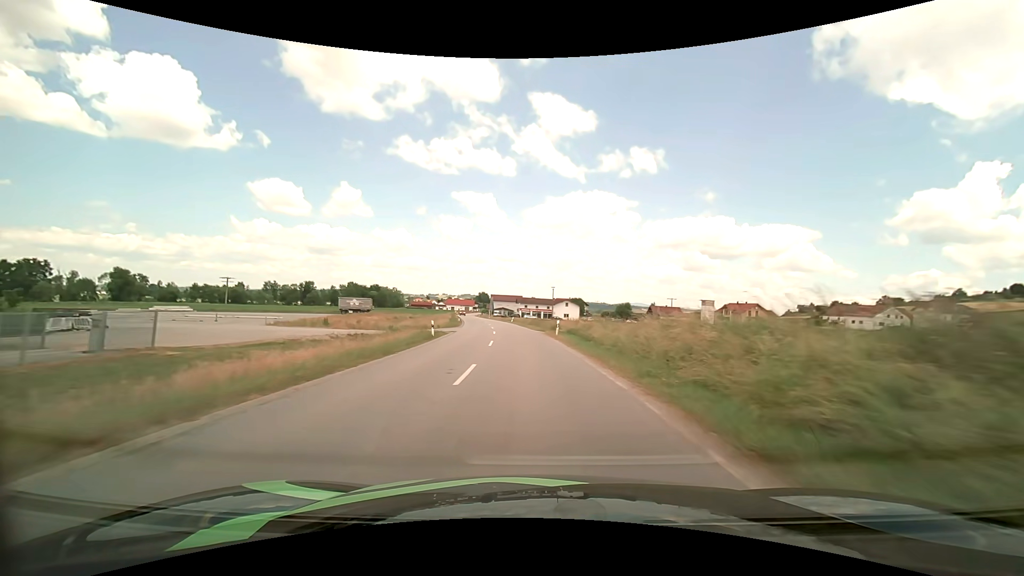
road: secondary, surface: asphalt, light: Day
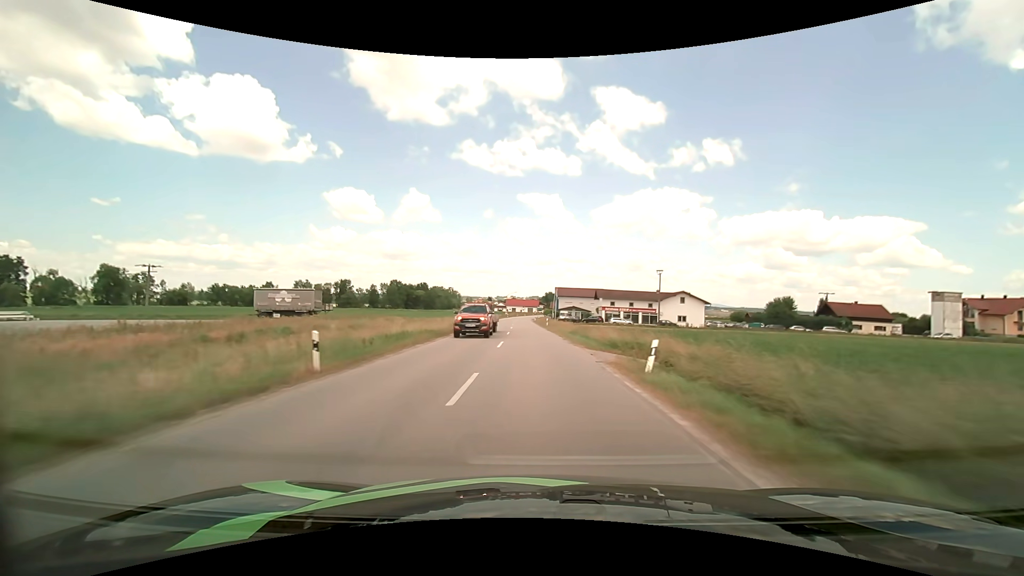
(-4.7, +62.2) m; -8°
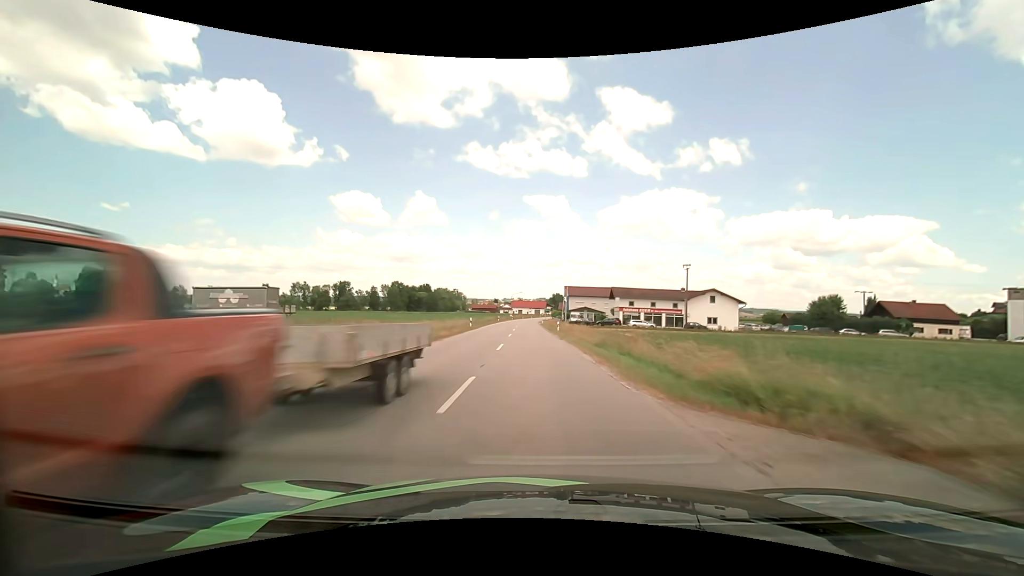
(-0.1, +12.6) m; -1°
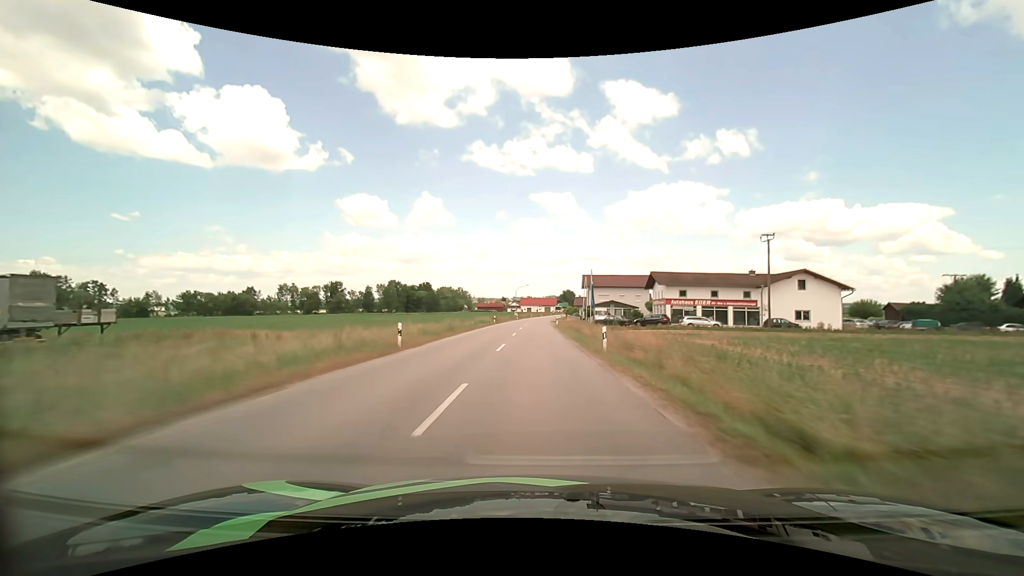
(-0.3, +25.3) m; -1°
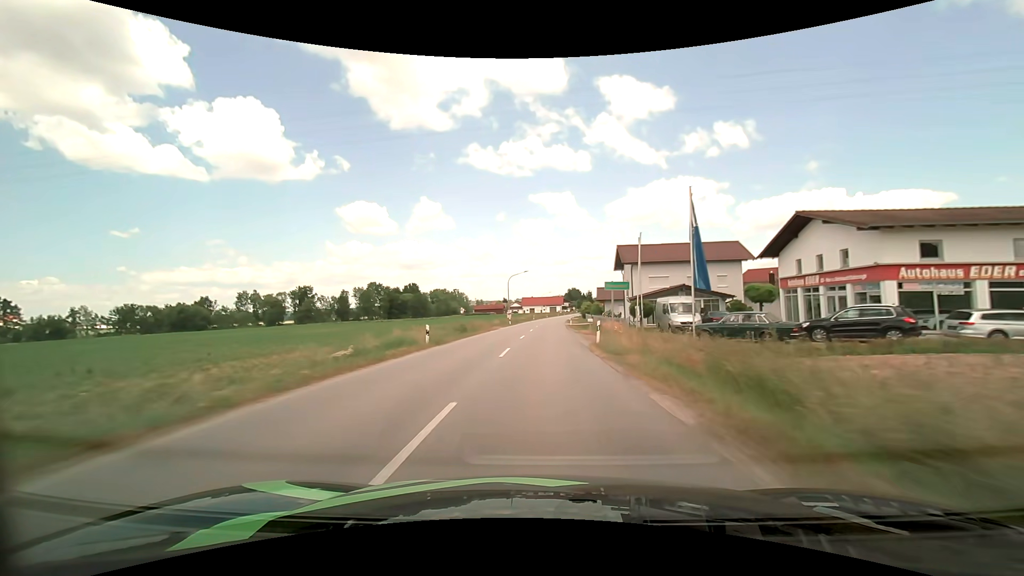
(-0.2, +38.0) m; 0°
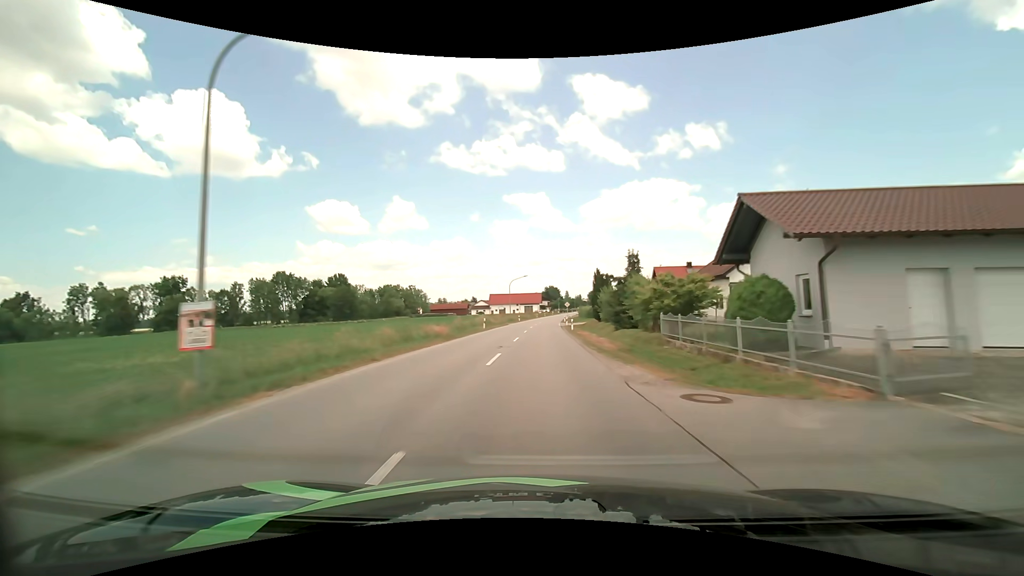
(+1.3, +62.5) m; +3°
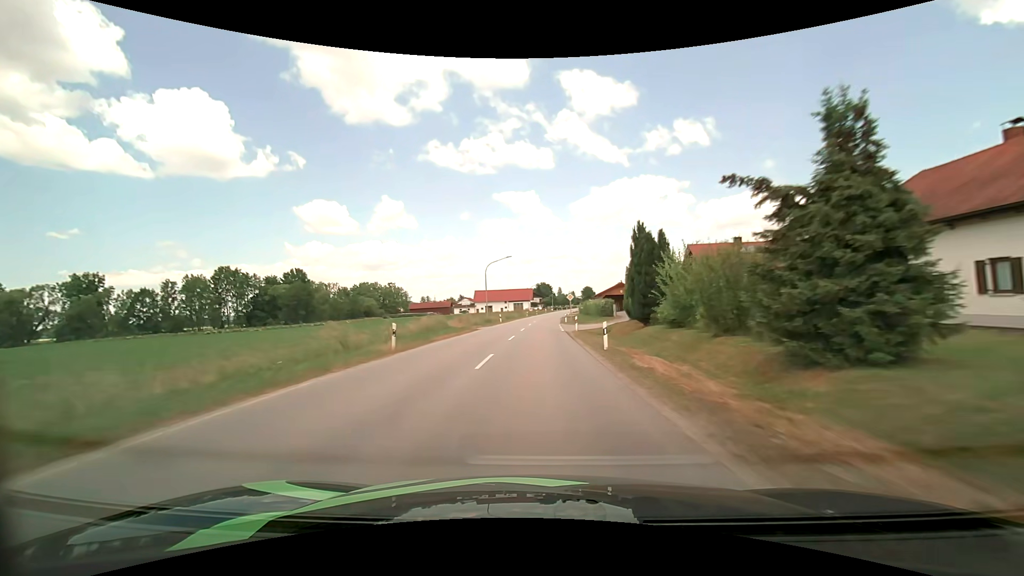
(+0.1, +25.4) m; +1°
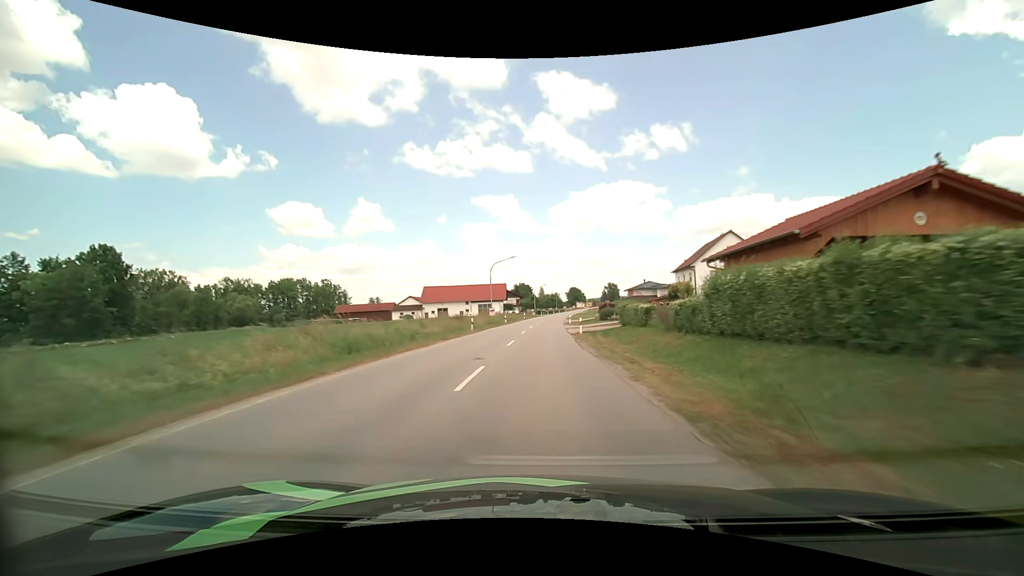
(+0.9, +62.8) m; +2°
(0, +10) (0, +20) (0, +30) (+1, +40) (+1, +50) (+1, +60) (+2, +70) (+2, +80) (+3, +90) (+4, +100) m
